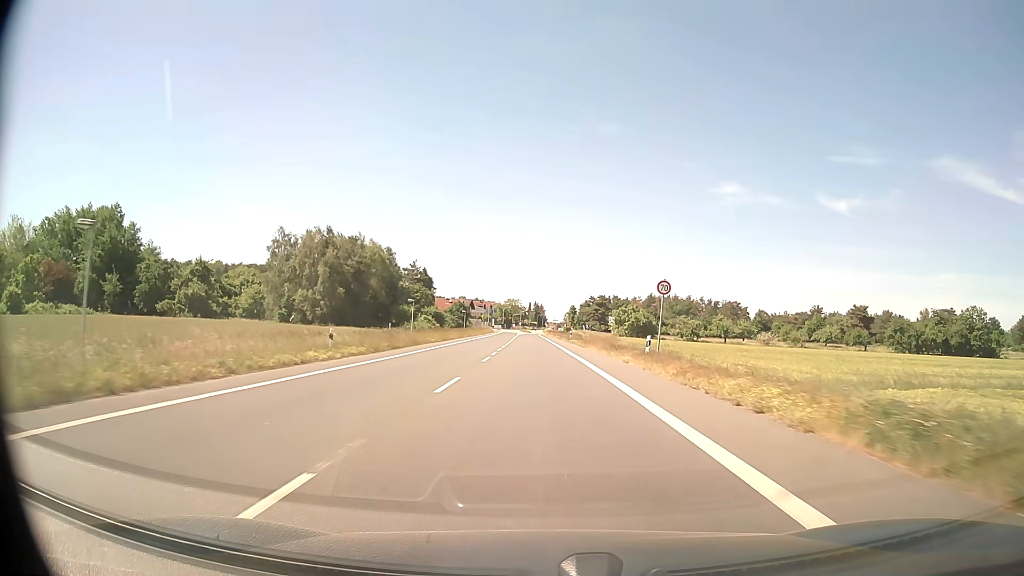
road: primary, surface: asphalt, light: Day
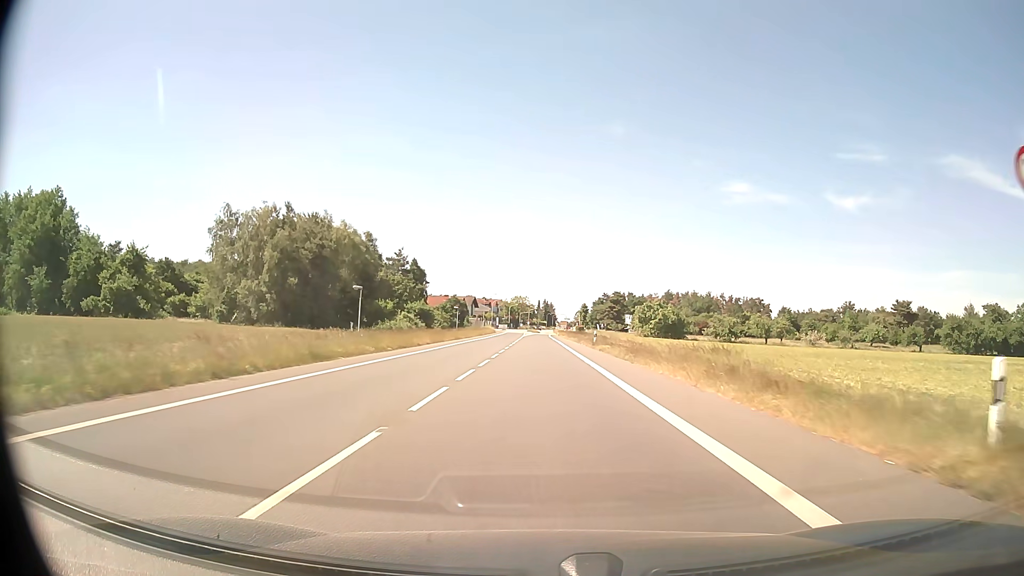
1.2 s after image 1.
(-0.2, +21.8) m; -1°
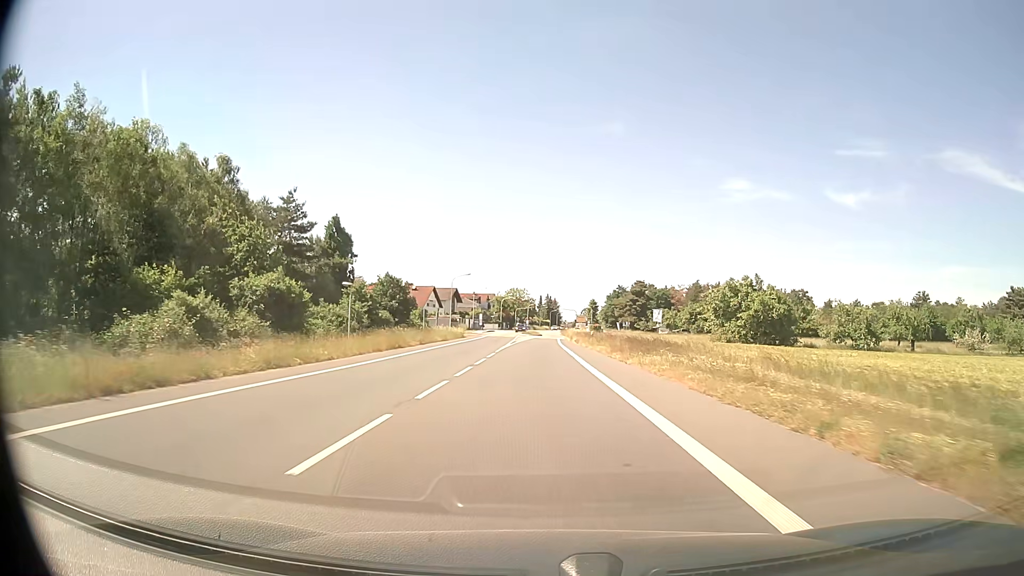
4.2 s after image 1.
(-0.1, +53.0) m; 0°
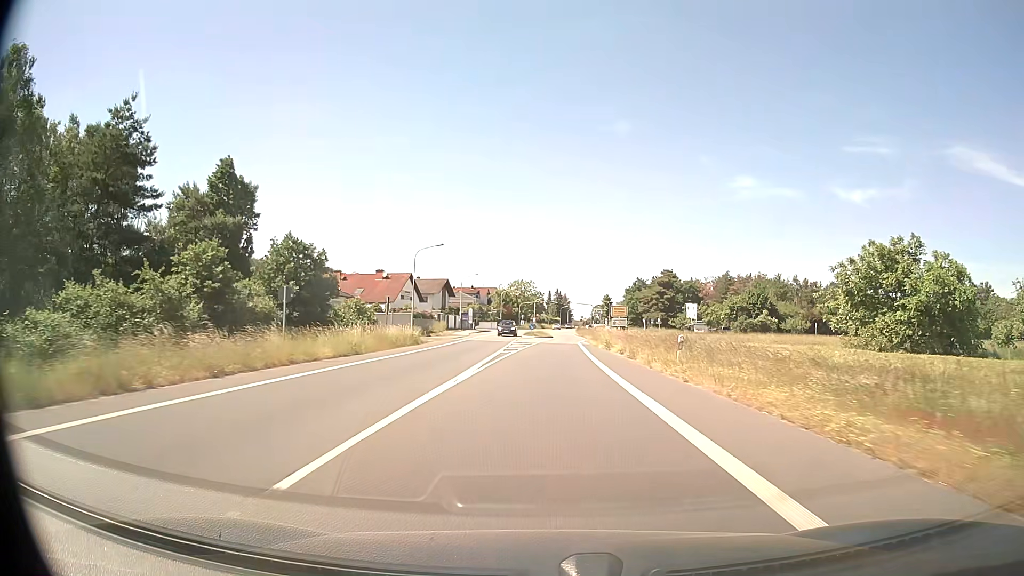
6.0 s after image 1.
(-0.3, +30.3) m; -1°
(0, +10) (0, +20) (0, +30) (0, +40) (+1, +50) (+2, +60) (+3, +70) (+3, +80) (+3, +90) (+3, +100) m
